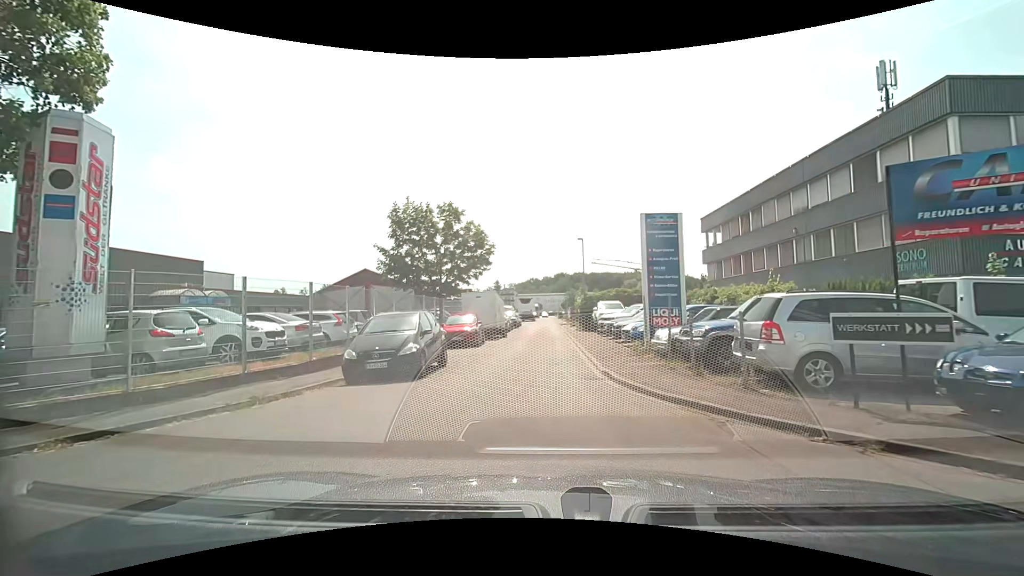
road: residential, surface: asphalt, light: Day
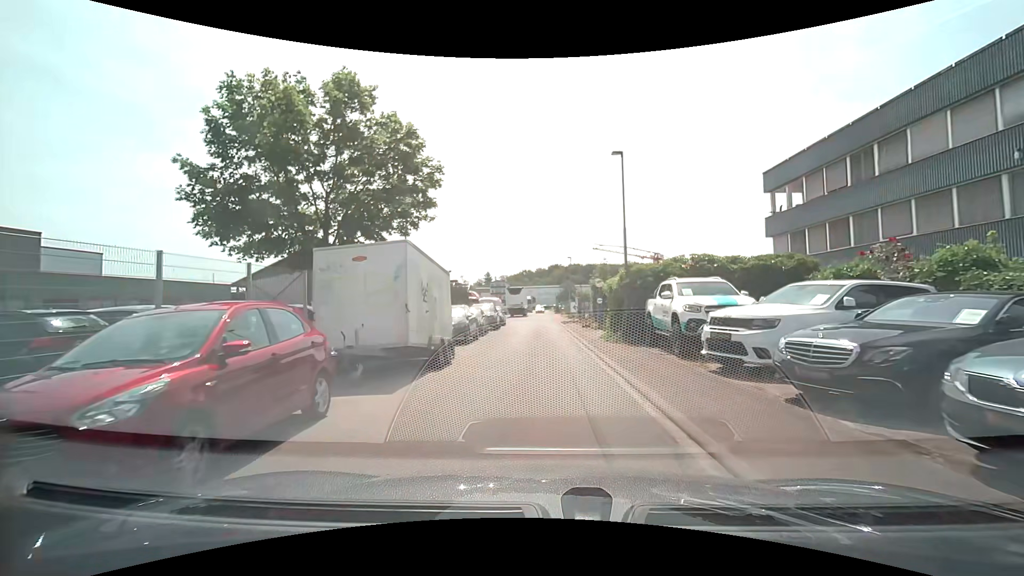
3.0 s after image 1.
(-0.4, +18.2) m; 0°
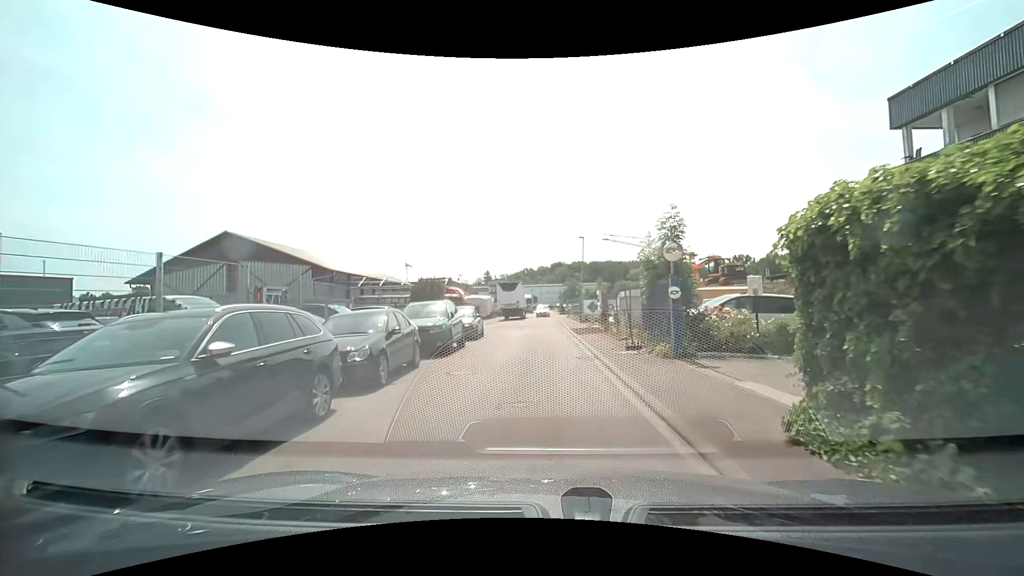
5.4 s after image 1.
(+0.2, +14.9) m; 0°
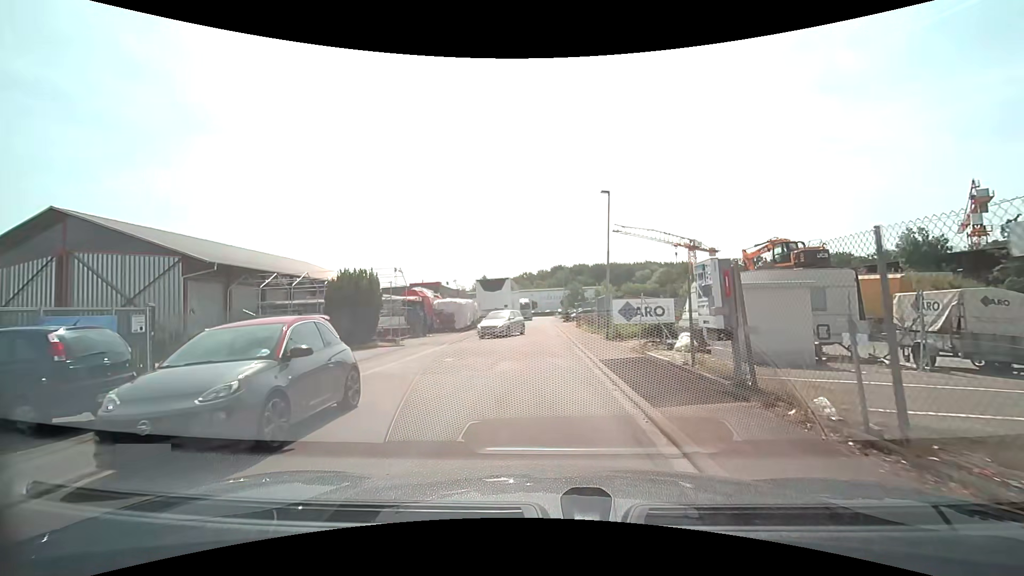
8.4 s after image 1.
(+0.2, +15.8) m; +1°
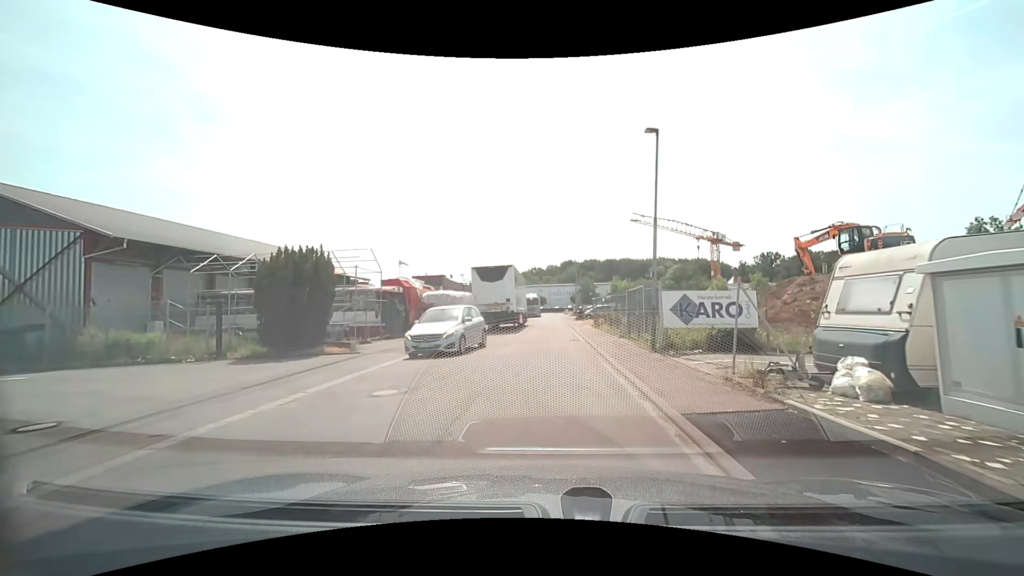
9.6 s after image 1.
(-0.3, +7.1) m; -2°
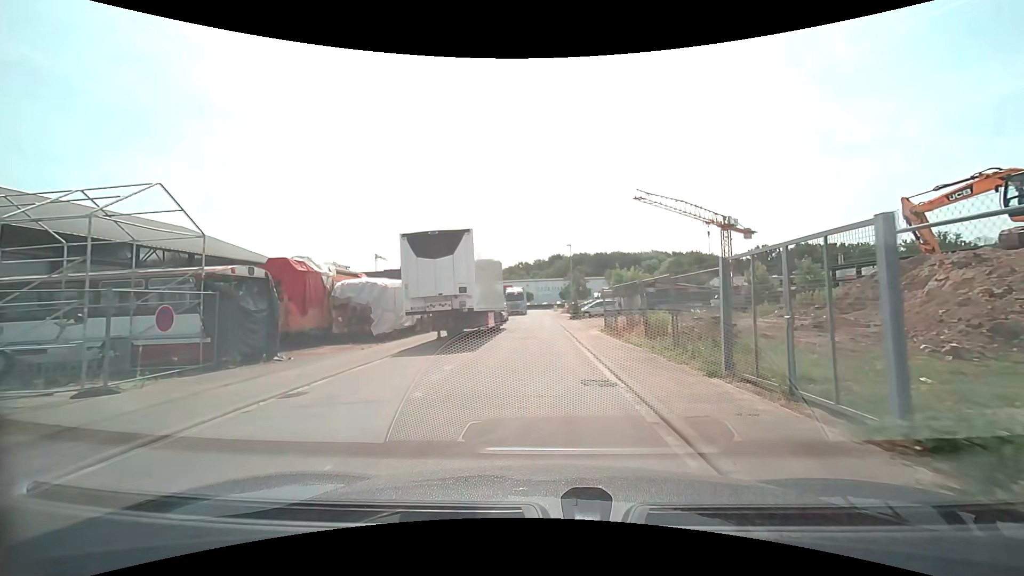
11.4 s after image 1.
(+0.2, +12.9) m; +2°
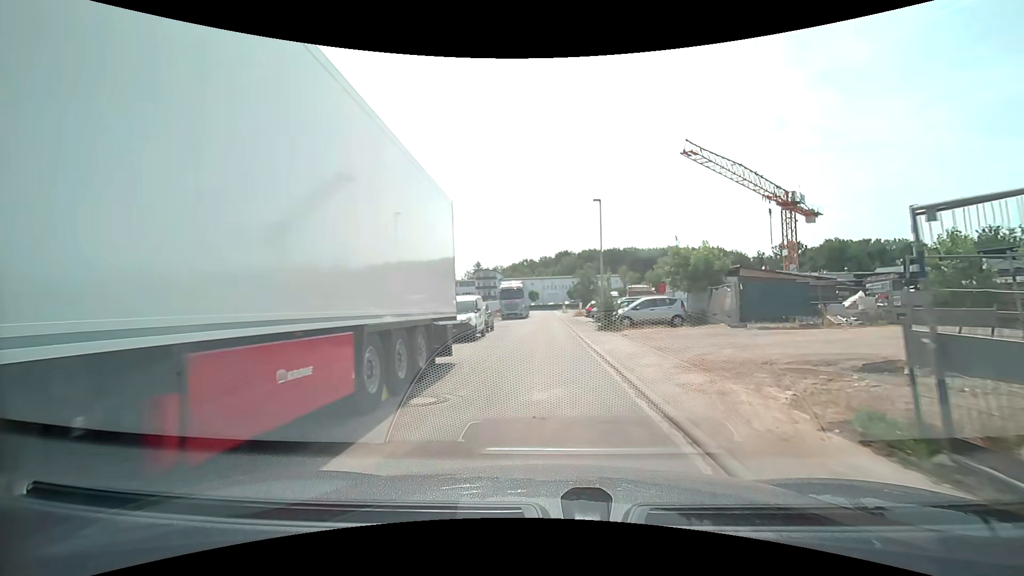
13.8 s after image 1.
(0.0, +18.5) m; 0°
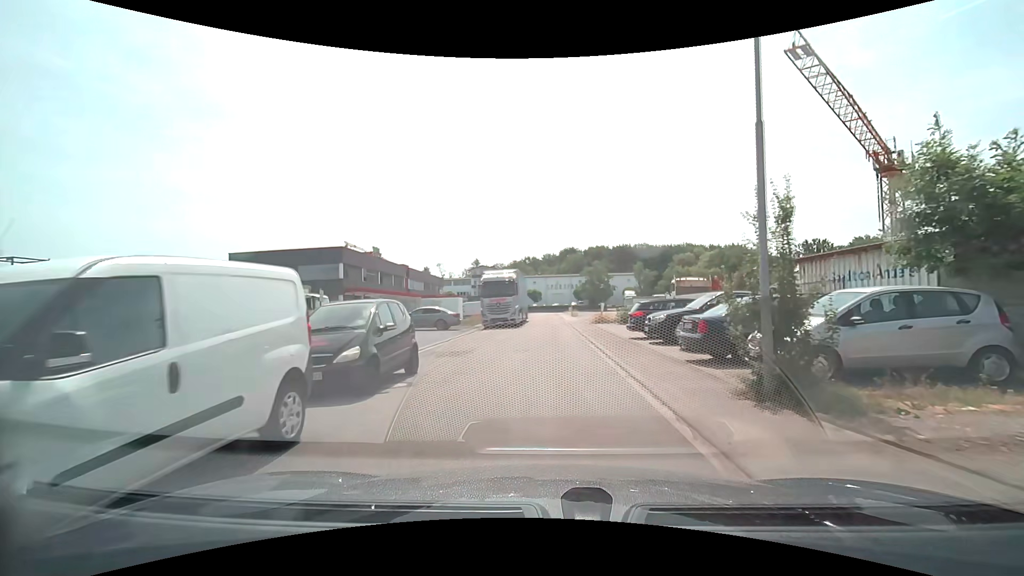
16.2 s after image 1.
(-0.1, +17.7) m; 0°
(0, +10) (0, +20) (0, +30) (0, +40) (0, +50) (0, +60) (0, +70) (0, +80) (0, +90) (0, +100) m
